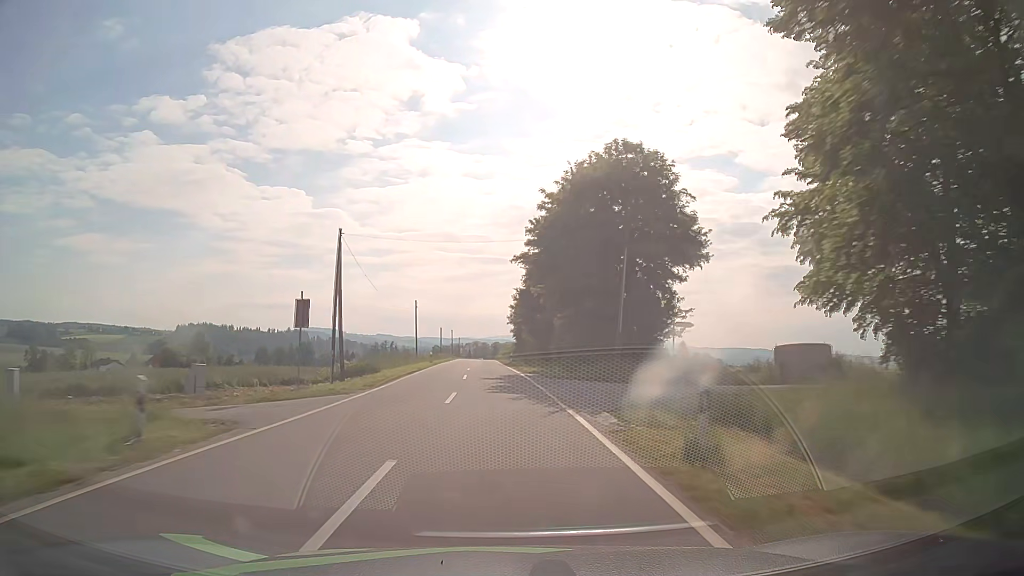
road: tertiary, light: Day
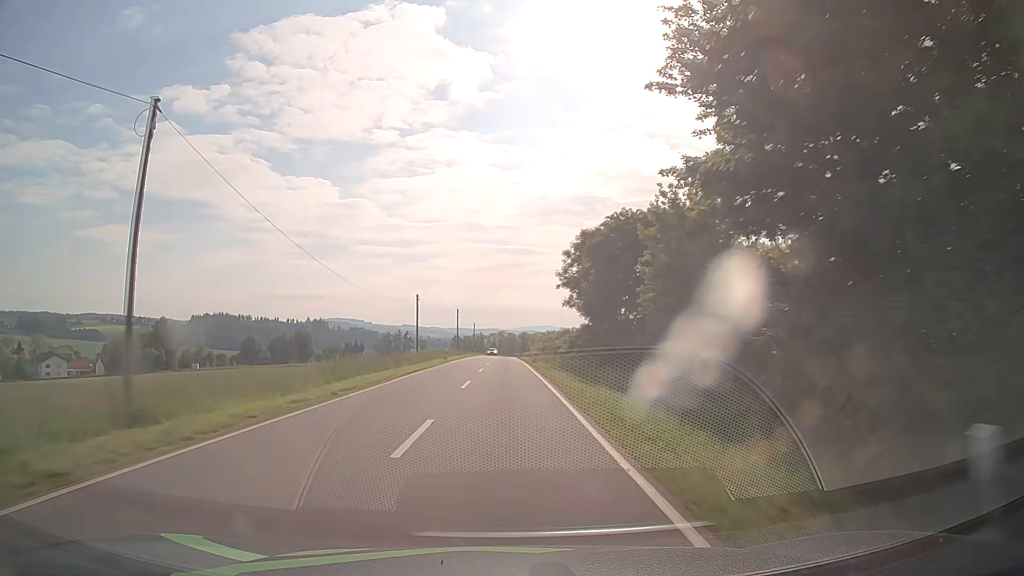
(-1.7, +57.1) m; -2°
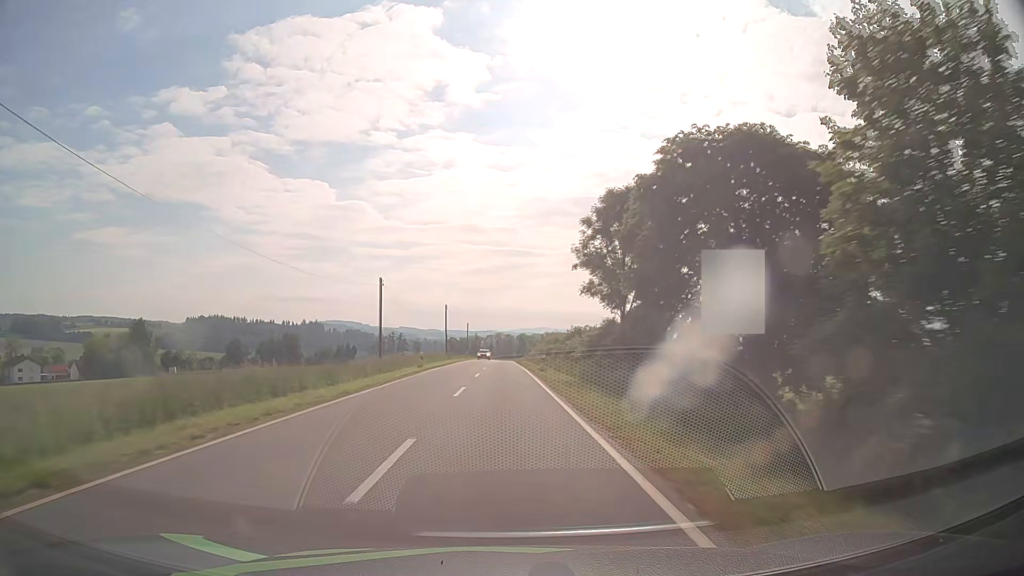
(0.0, +14.4) m; +1°
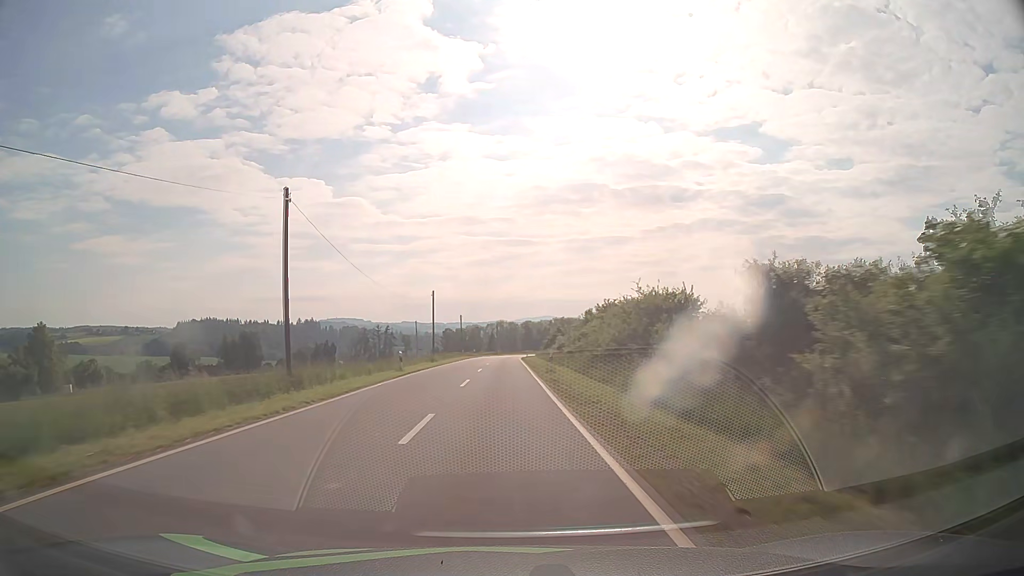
(-0.3, +57.6) m; -1°
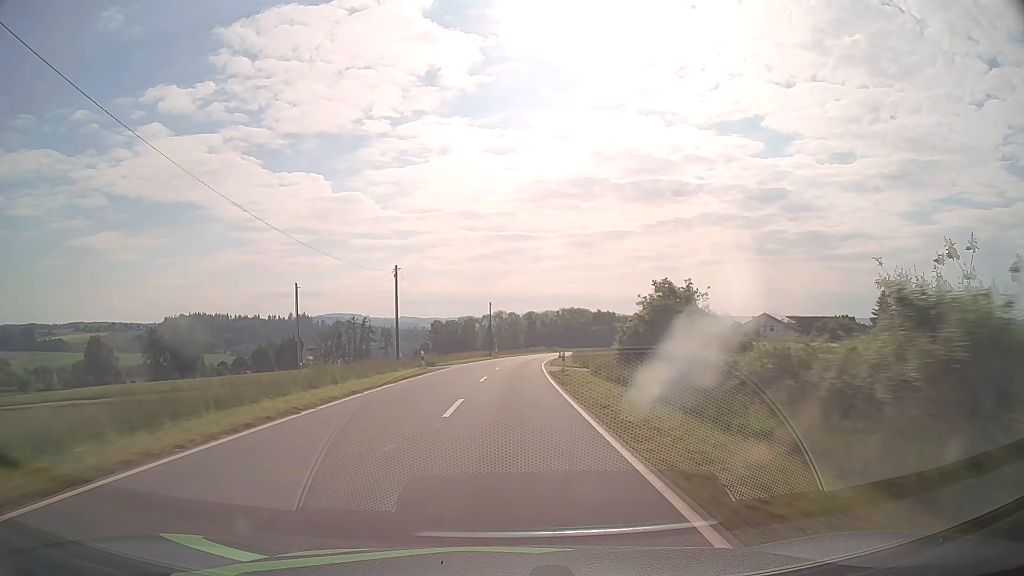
(-0.1, +57.4) m; 0°
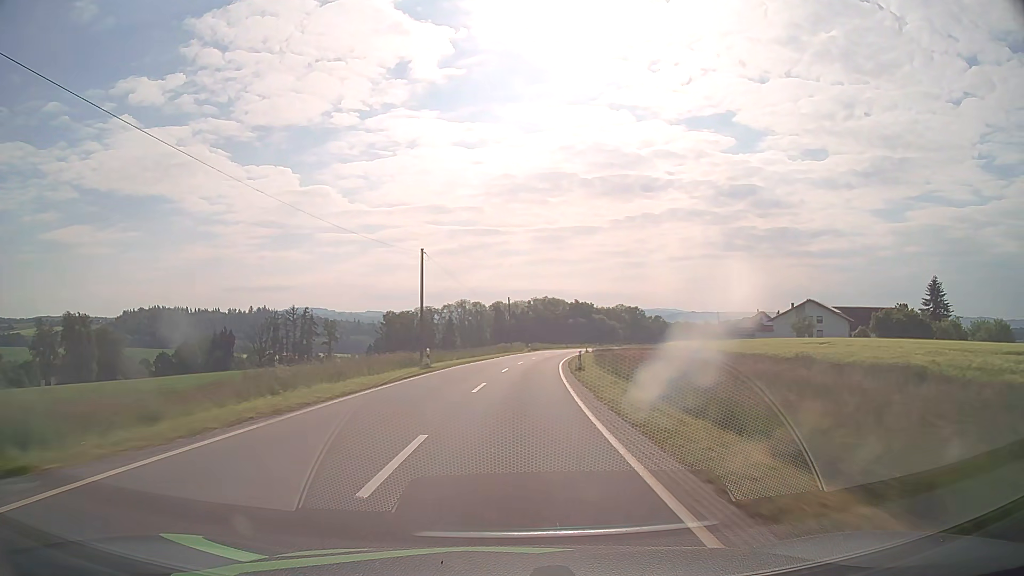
(+0.9, +43.0) m; +3°
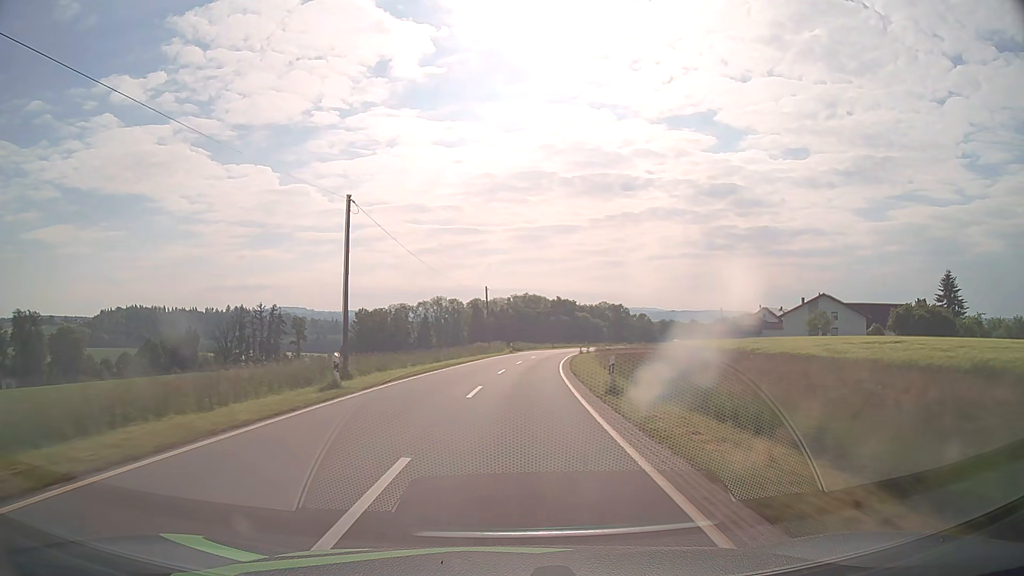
(+0.2, +14.1) m; +2°
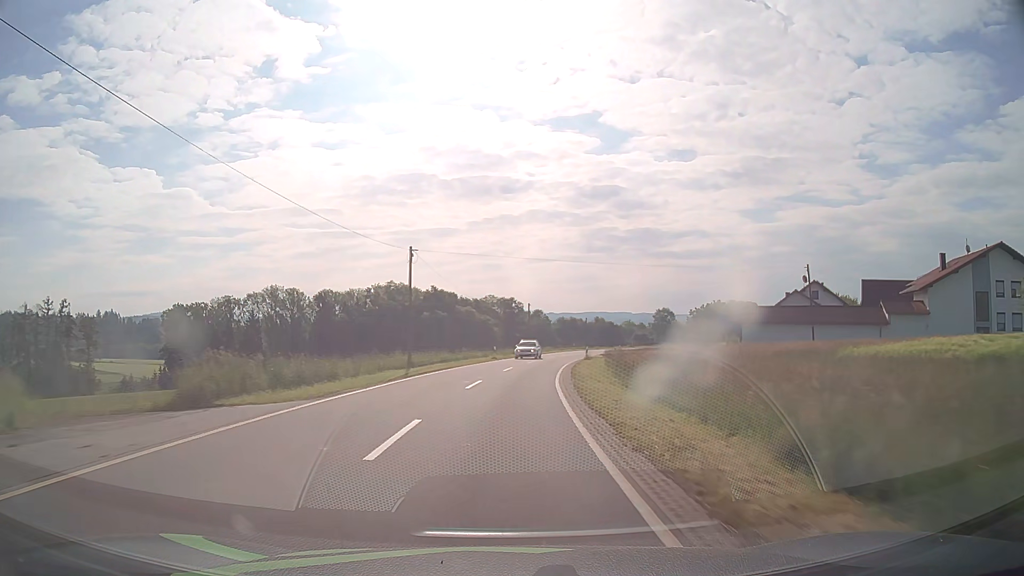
(+5.8, +68.4) m; +10°
(0, +10) (+1, +20) (+1, +30) (+3, +40) (+4, +50) (+6, +60) (+8, +69) (+10, +79) (+12, +89) (+15, +99) m
